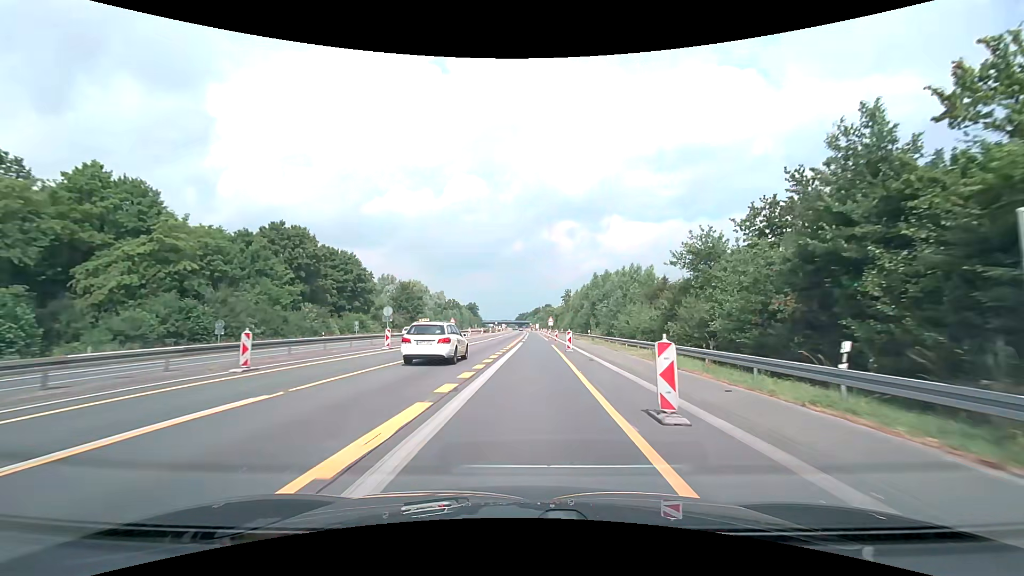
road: motorway_link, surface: asphalt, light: Day
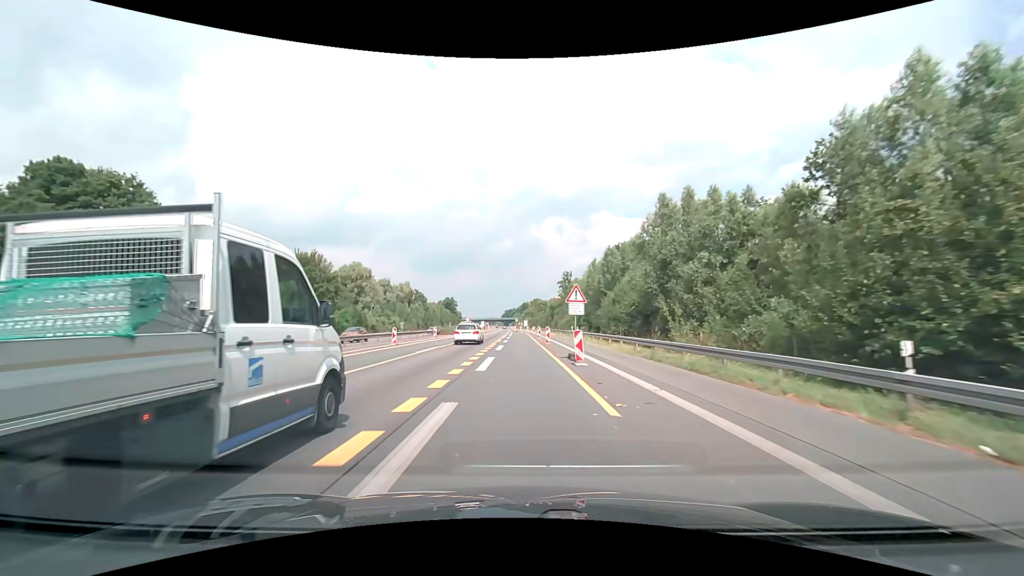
(+1.4, +50.5) m; +2°
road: motorway
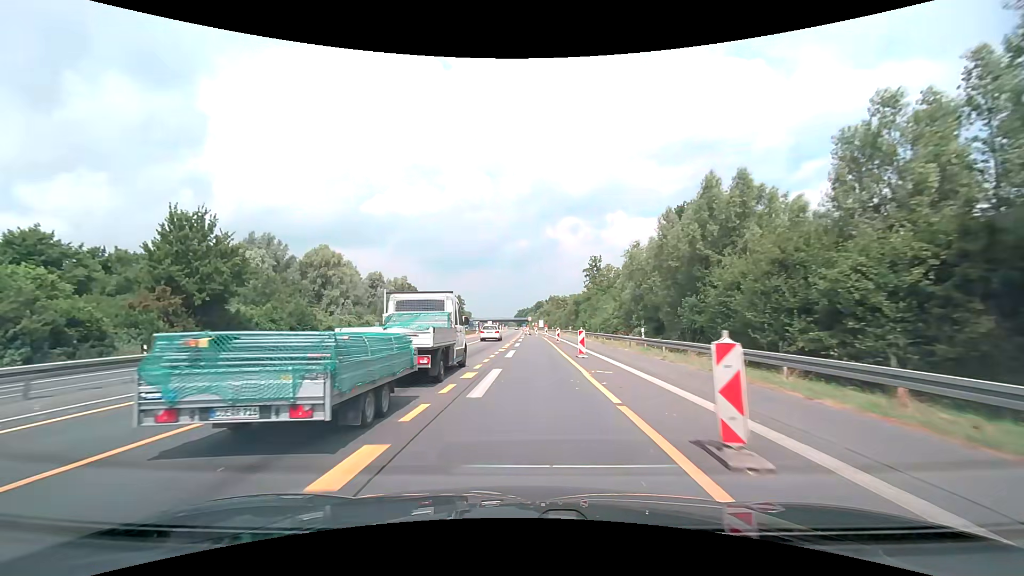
(-0.3, +30.5) m; -1°
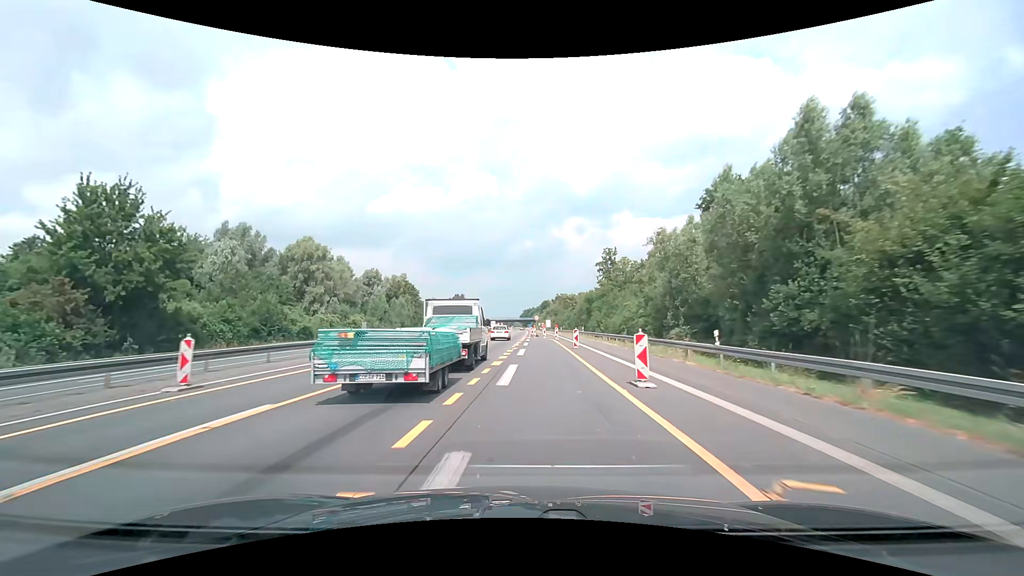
(-0.1, +10.5) m; 0°
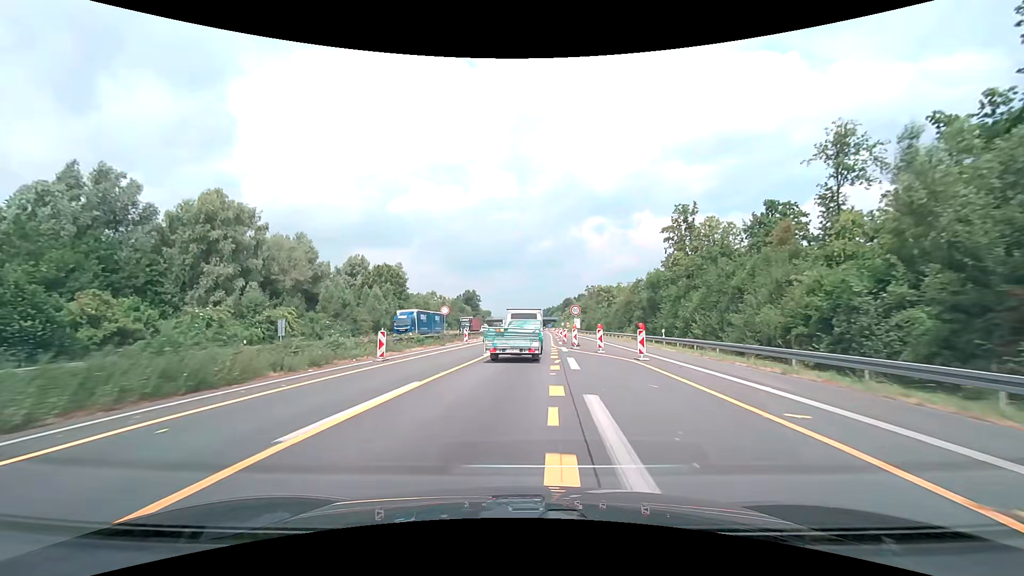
(-0.8, +33.0) m; -2°
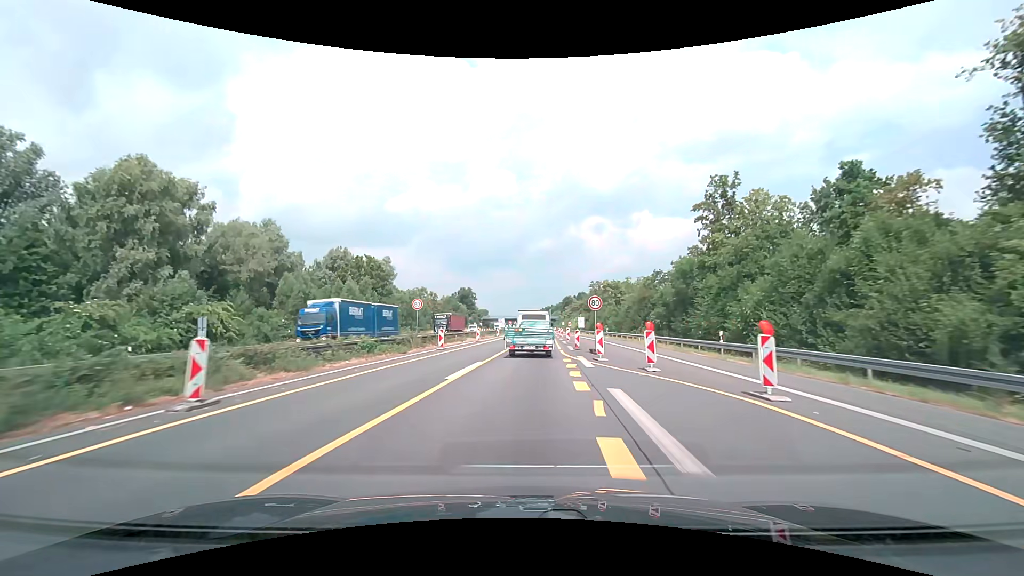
(0.0, +11.4) m; 0°
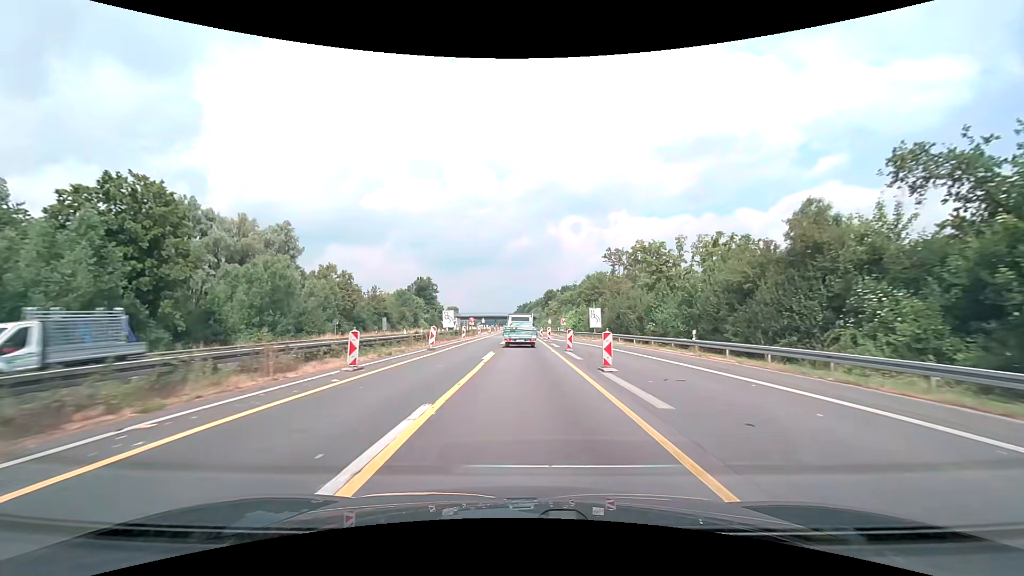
(+1.2, +46.6) m; +2°
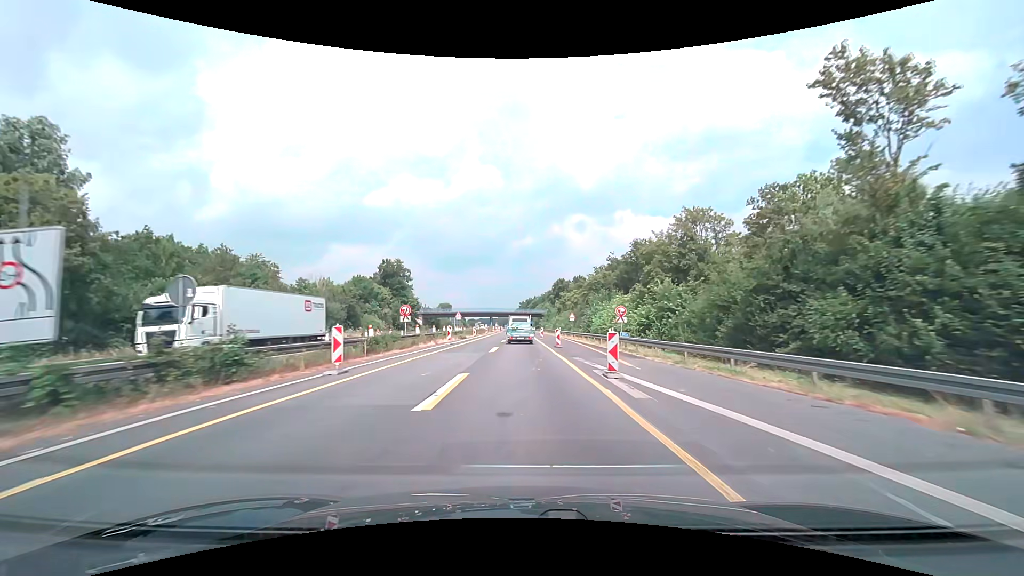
(+0.1, +48.7) m; 0°
(0, +10) (0, +20) (0, +30) (0, +40) (0, +50) (0, +60) (0, +70) (-1, +80) (-1, +90) (-1, +100) m
